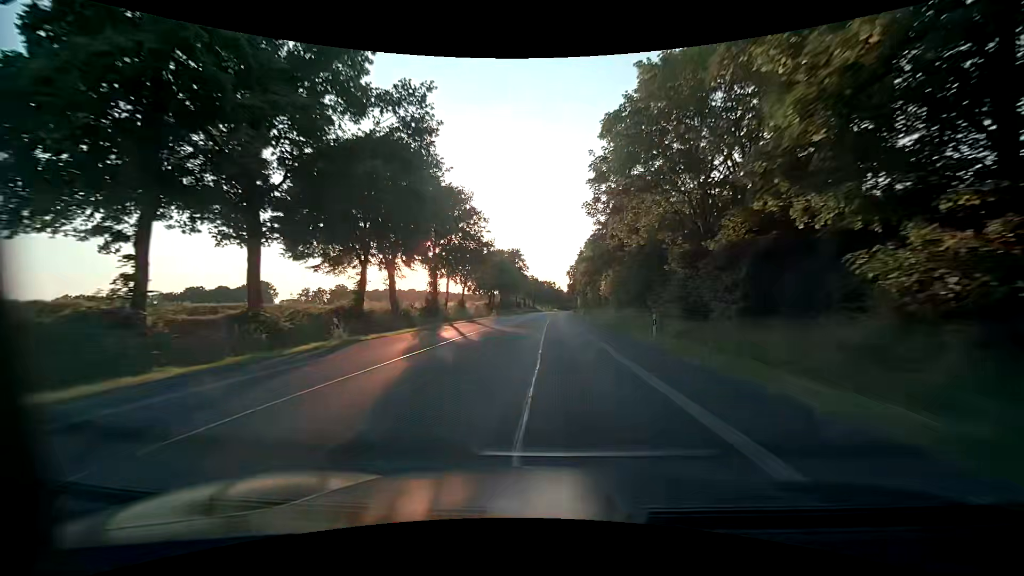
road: primary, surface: asphalt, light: Day
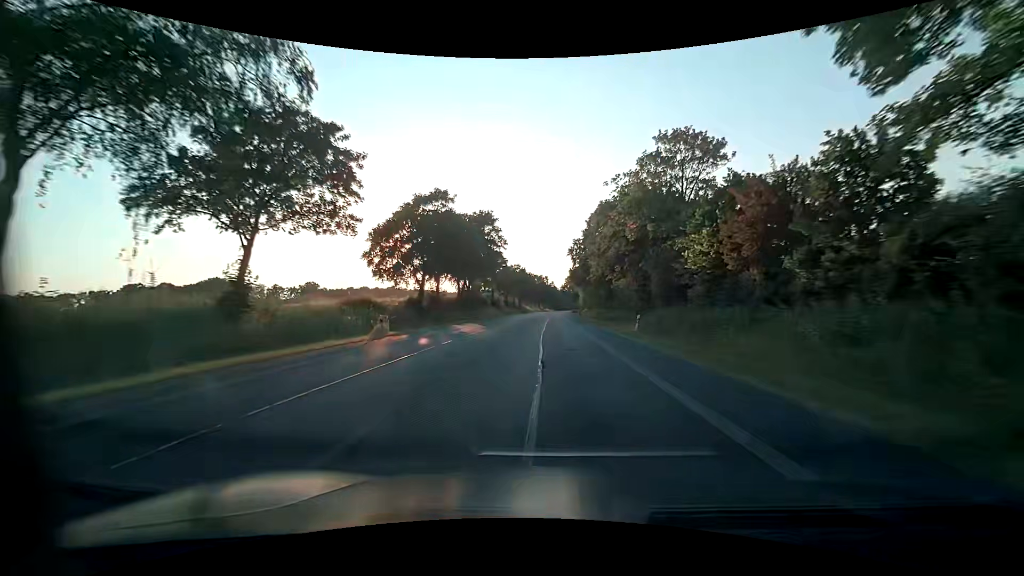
(+0.4, +46.7) m; 0°
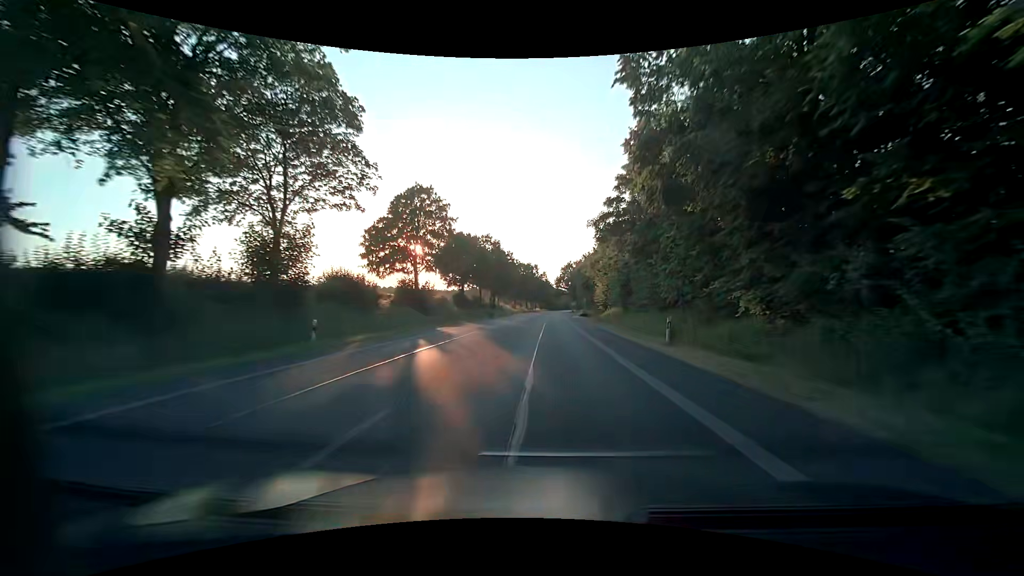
(+1.1, +58.4) m; +2°
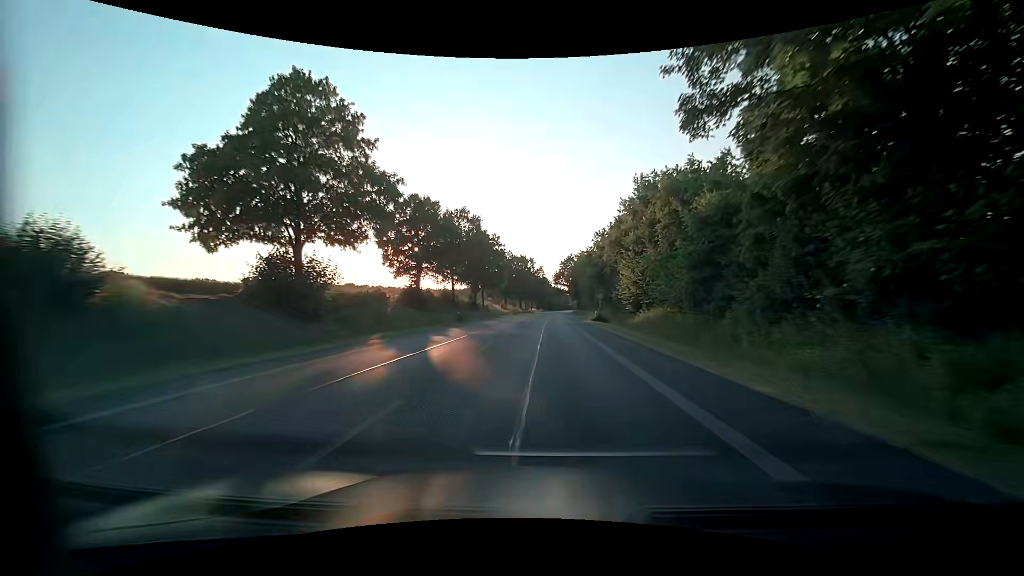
(0.0, +23.4) m; 0°
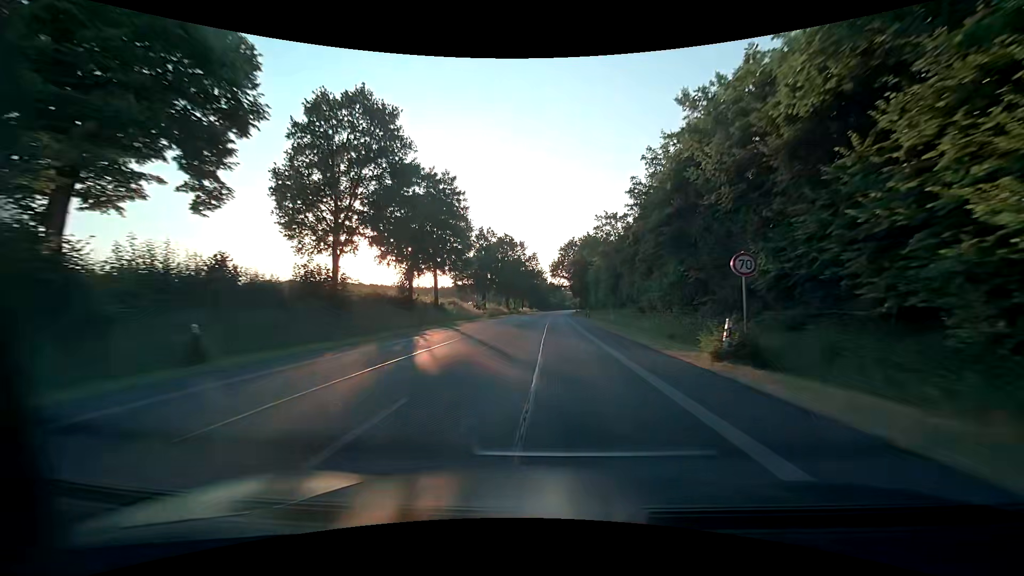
(+0.3, +35.0) m; +1°
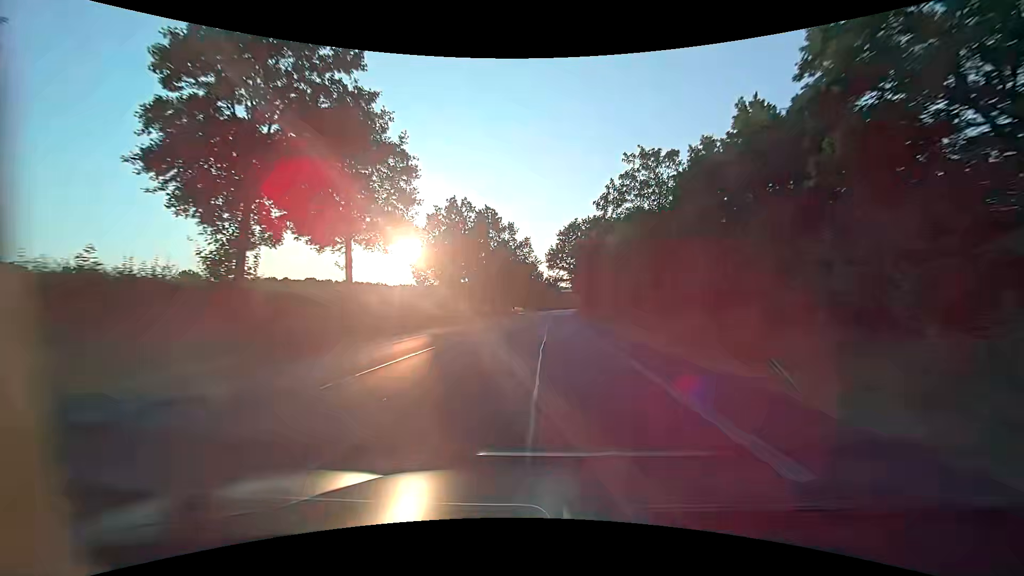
(+0.1, +23.4) m; +1°
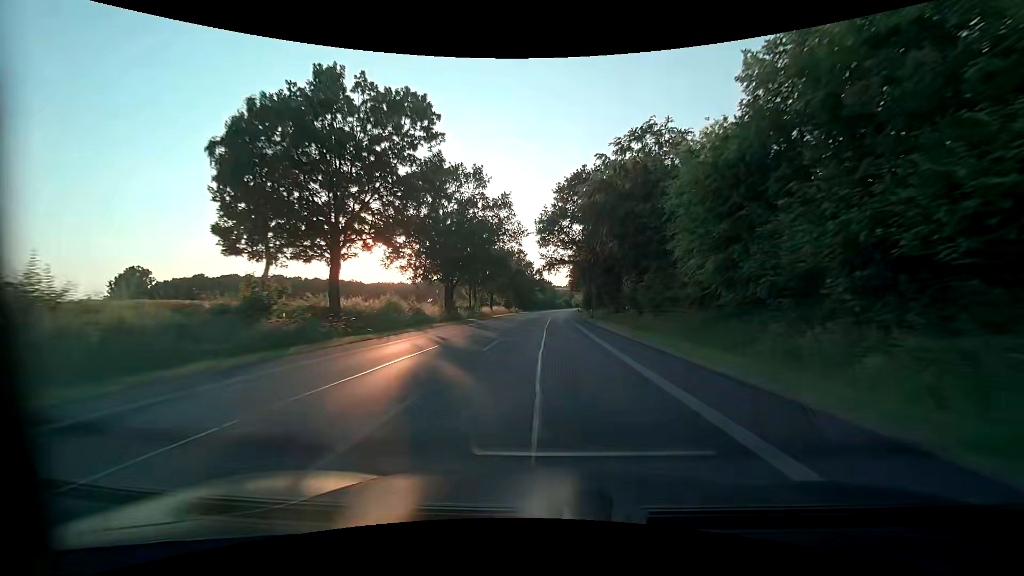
(+0.1, +35.1) m; +1°
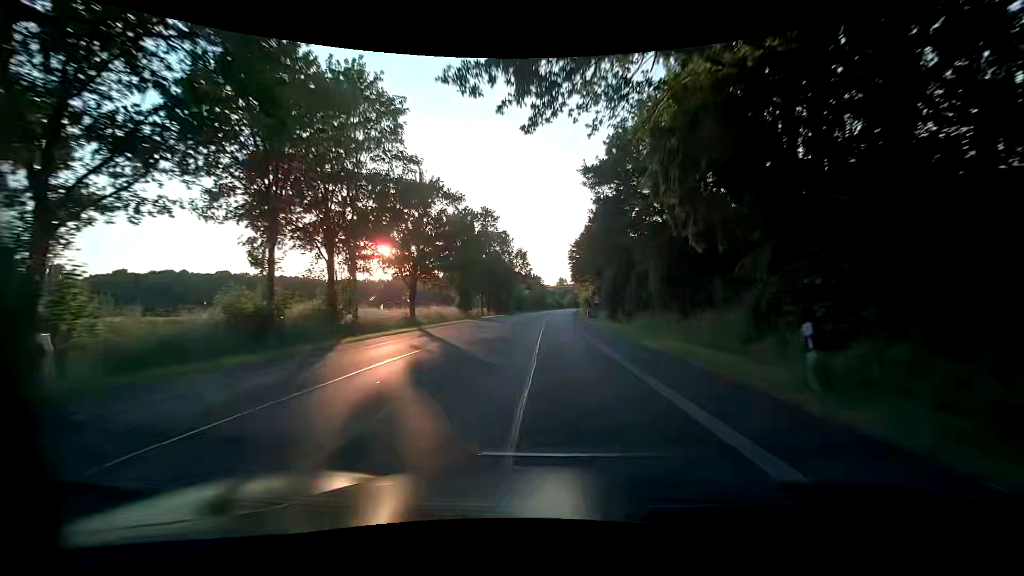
(+0.4, +46.6) m; +1°
(0, +10) (0, +20) (0, +30) (0, +40) (0, +50) (+1, +60) (+1, +70) (+1, +80) (+2, +90) (+2, +100) m
